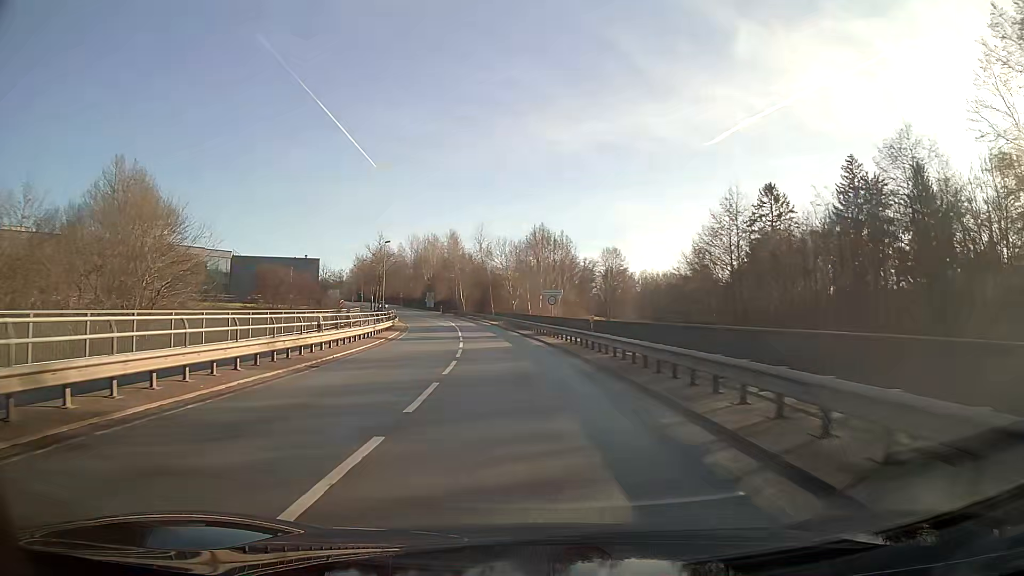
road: secondary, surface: asphalt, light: Day
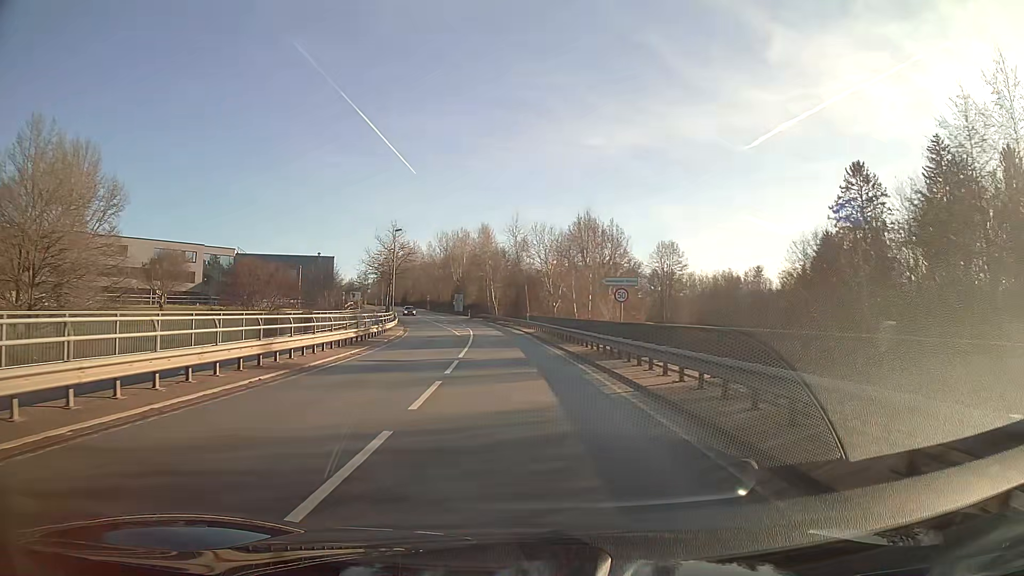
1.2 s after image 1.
(-0.5, +17.6) m; -3°
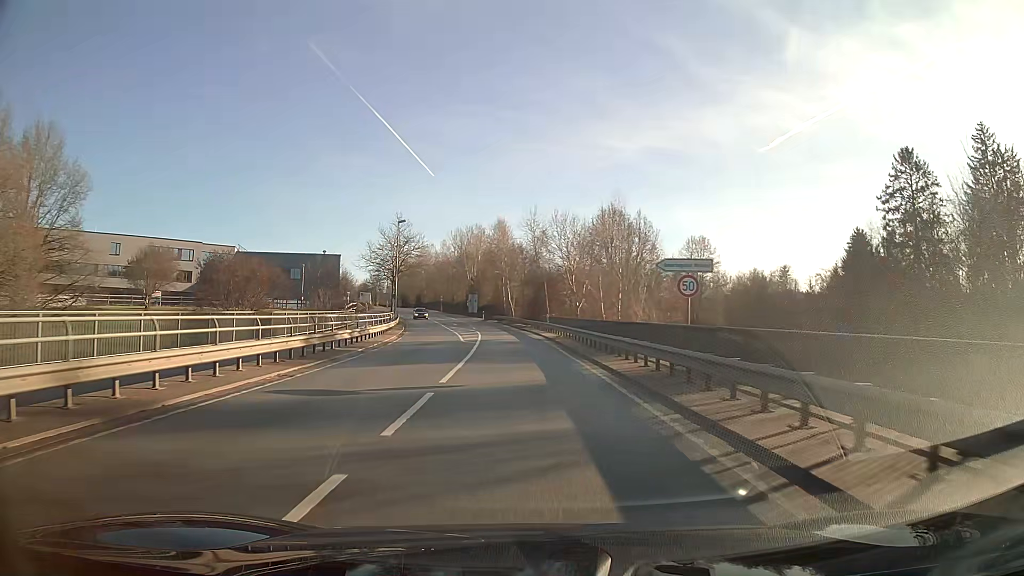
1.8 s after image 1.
(-0.1, +8.2) m; -2°
